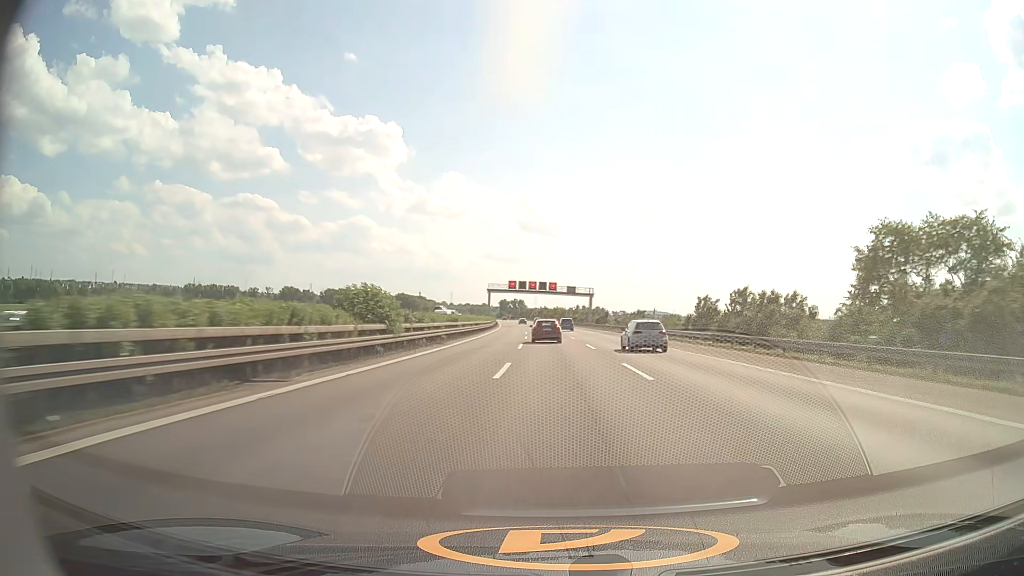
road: motorway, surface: asphalt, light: Day
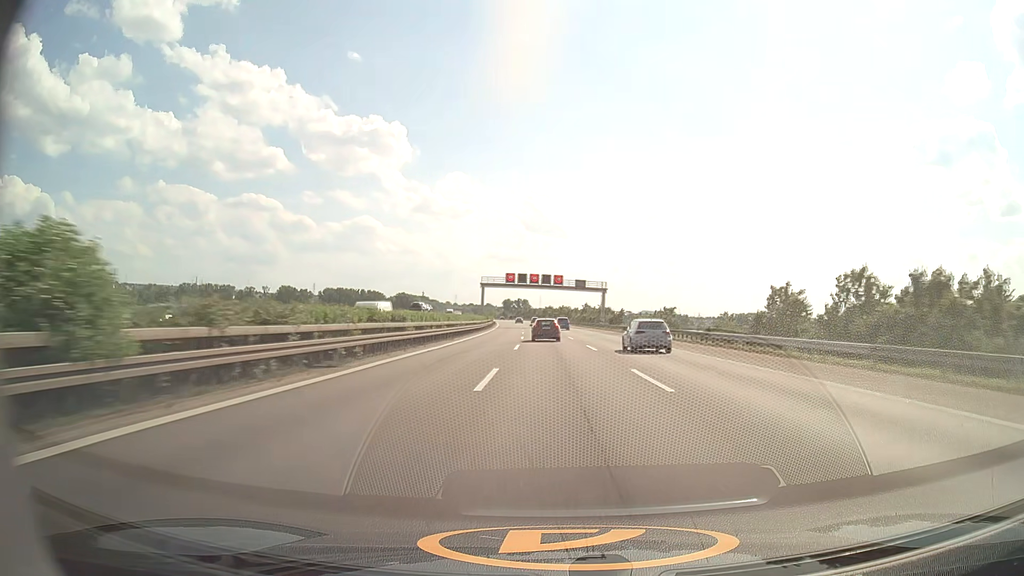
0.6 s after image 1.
(-0.1, +20.4) m; 0°
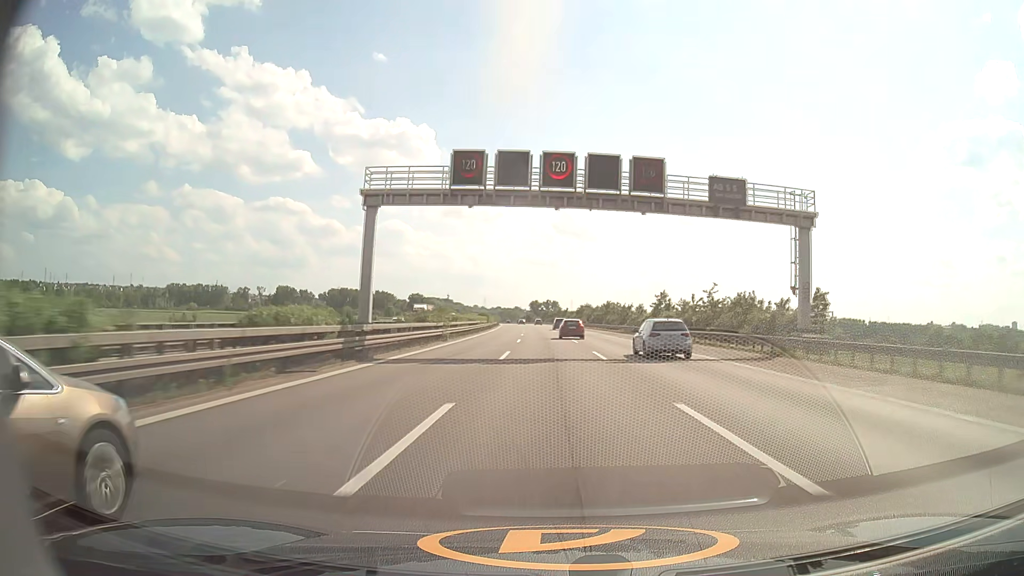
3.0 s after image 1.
(-1.7, +79.3) m; -3°
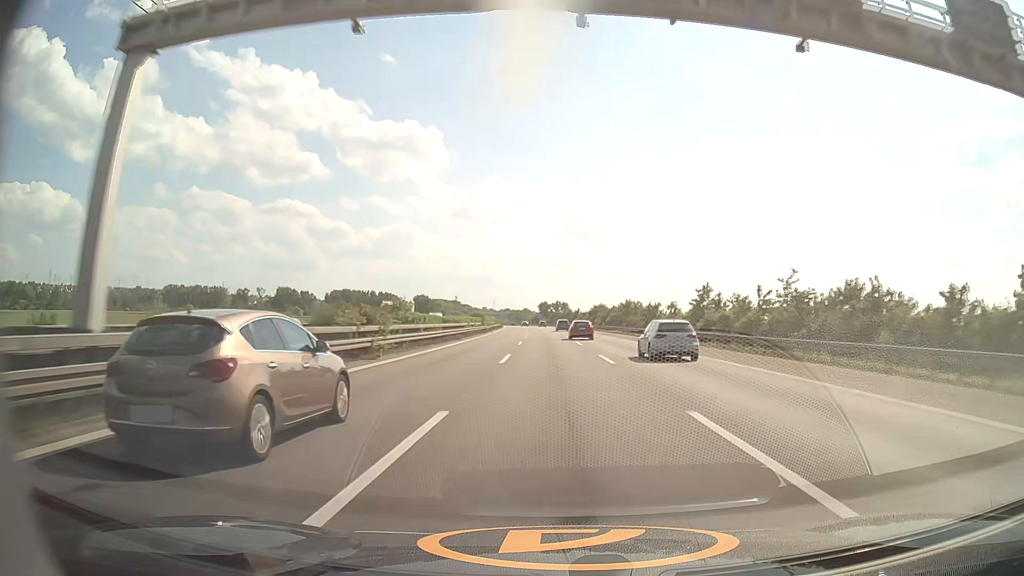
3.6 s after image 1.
(-0.2, +19.4) m; -1°
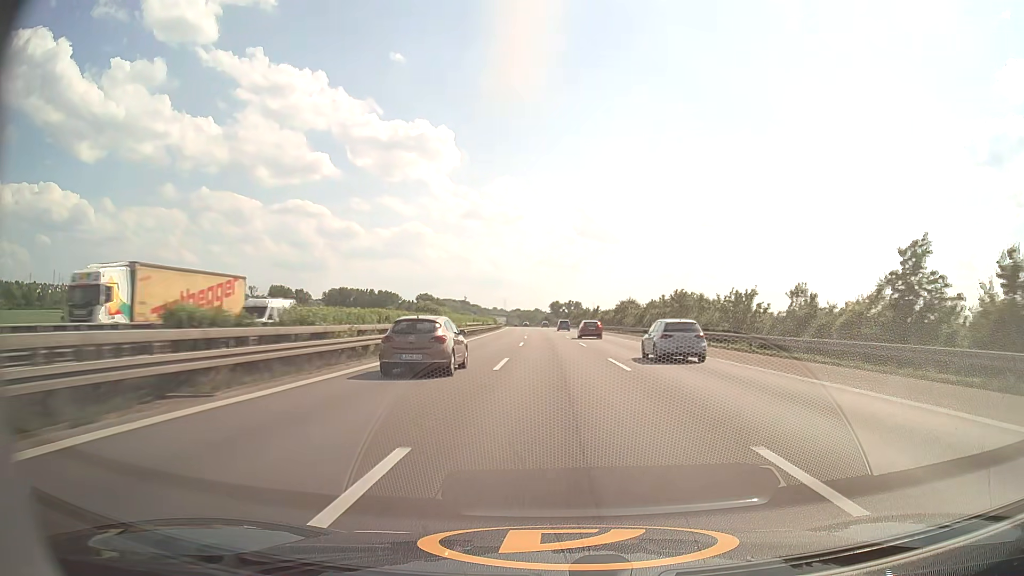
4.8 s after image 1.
(-0.4, +38.7) m; -1°
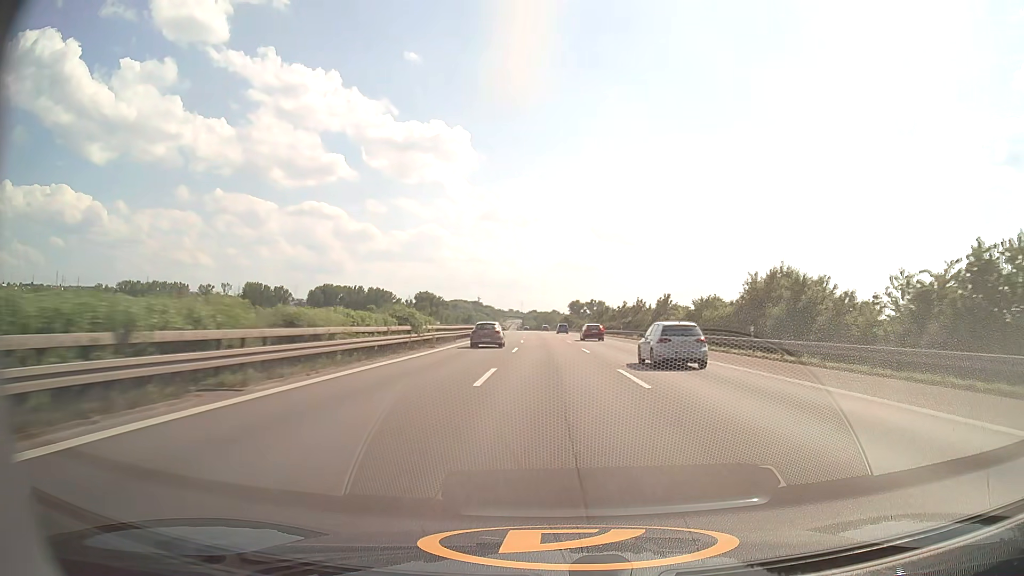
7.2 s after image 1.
(-1.2, +76.5) m; -1°
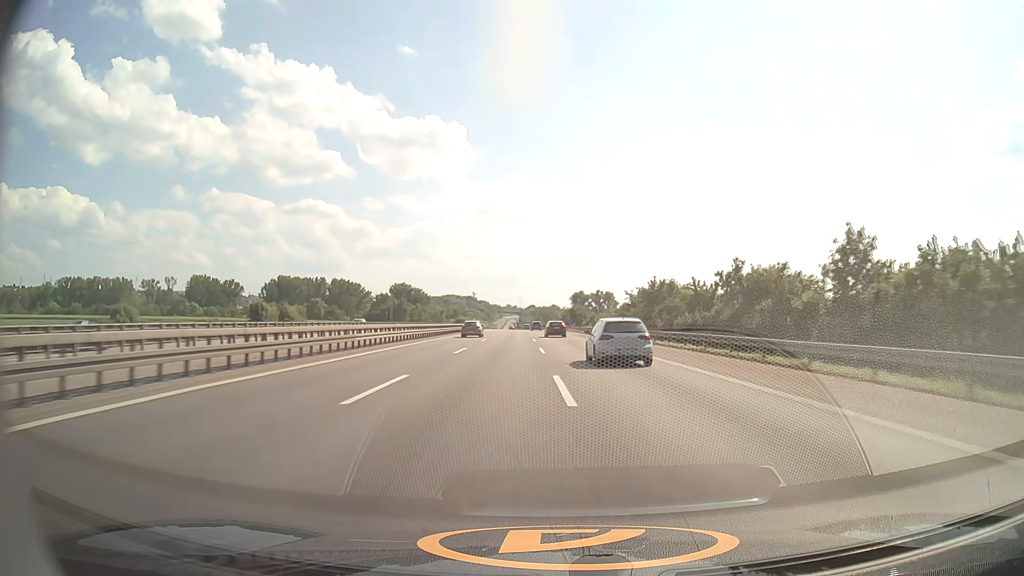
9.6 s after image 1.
(+0.1, +75.4) m; 0°
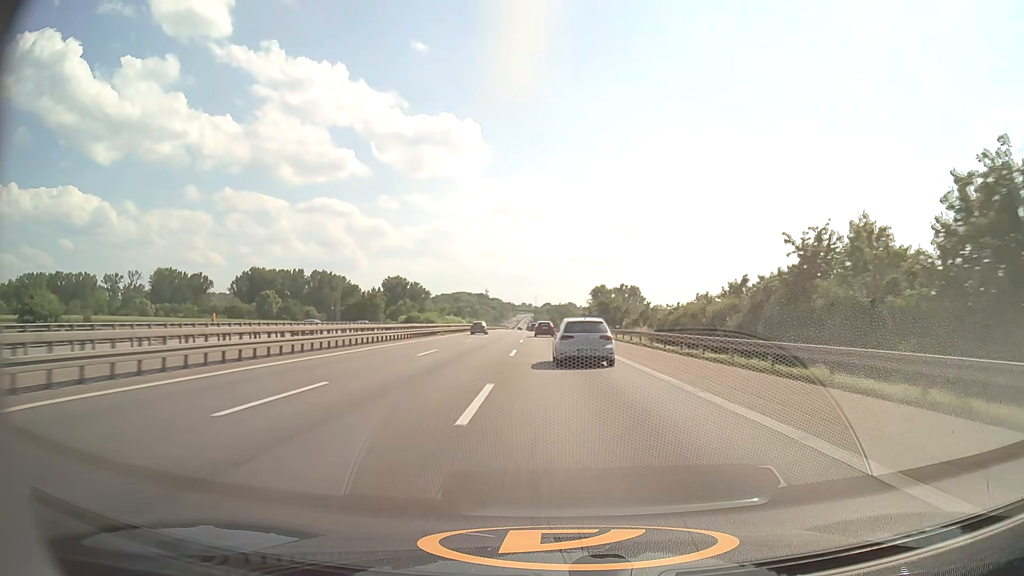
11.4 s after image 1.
(-0.6, +56.2) m; -1°
(0, +10) (0, +20) (0, +30) (0, +40) (0, +50) (-1, +60) (-1, +70) (-1, +80) (-2, +90) (-2, +100) m
